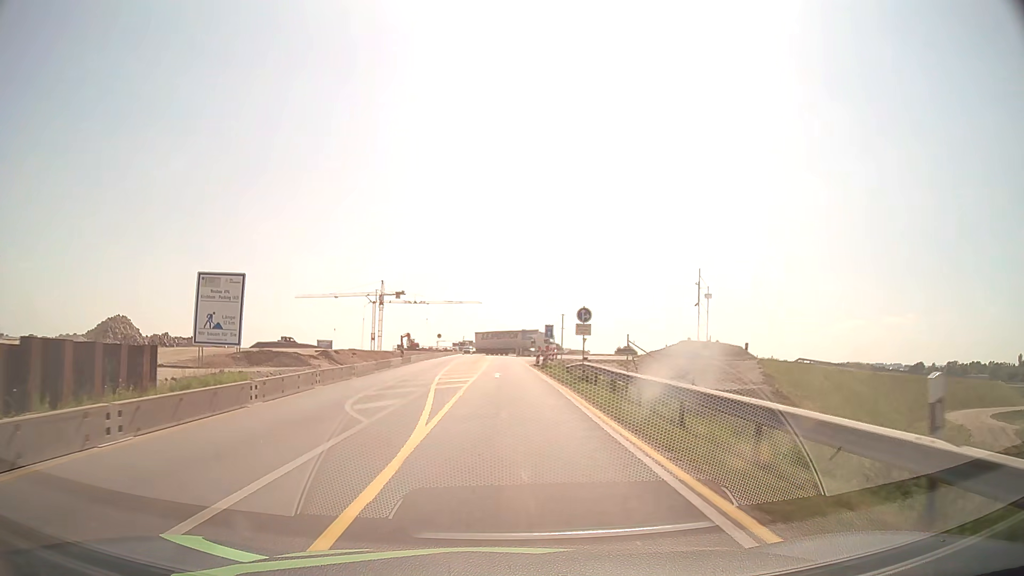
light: Day
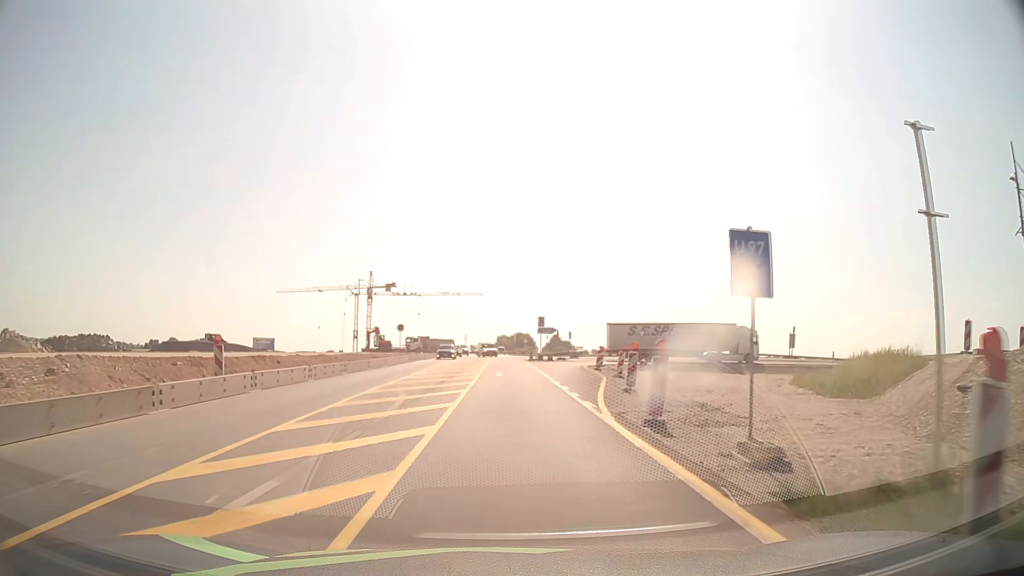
(-0.2, +38.0) m; -1°
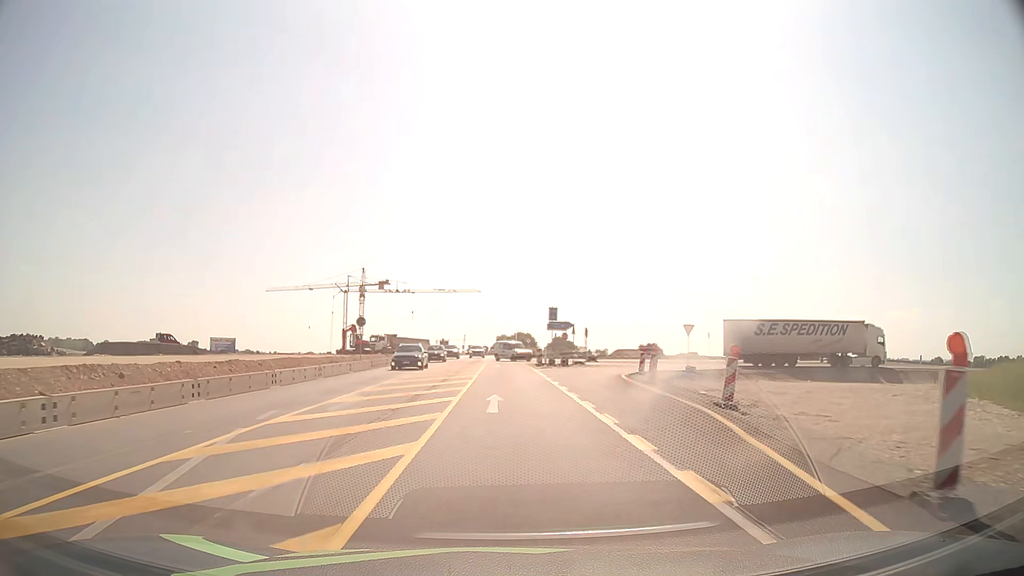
(0.0, +15.3) m; 0°
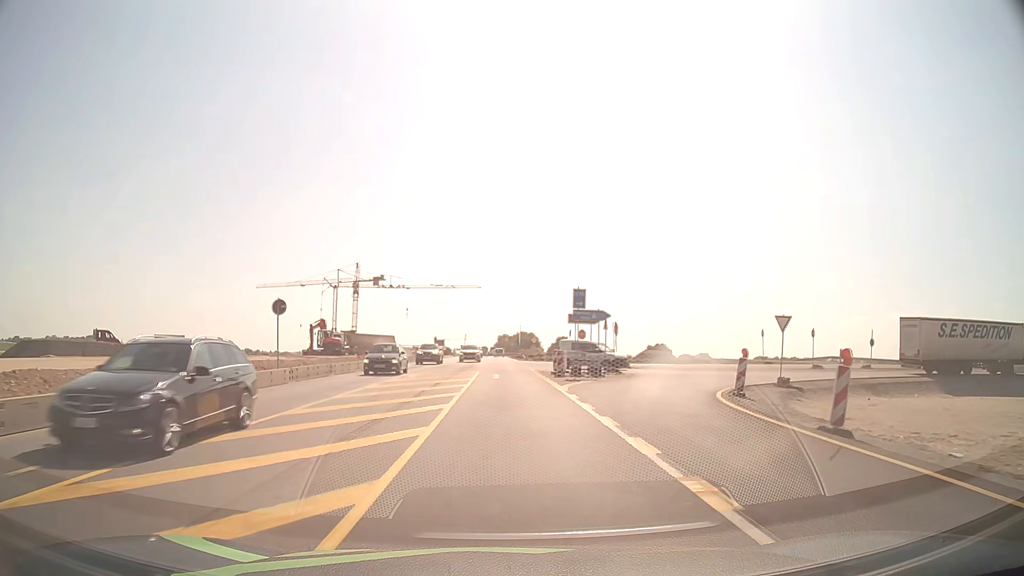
(0.0, +15.3) m; 0°
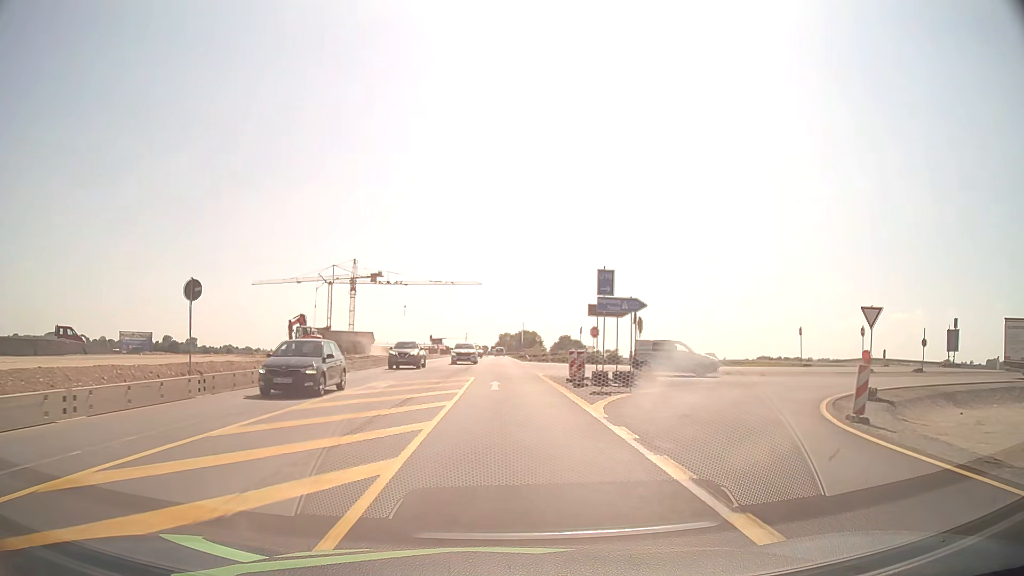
(0.0, +7.6) m; 0°
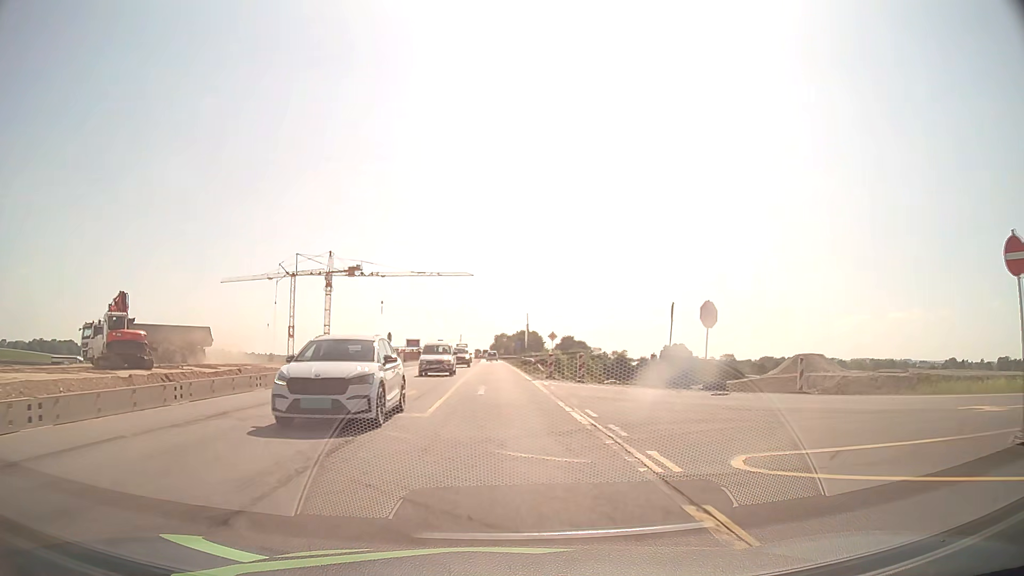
(0.0, +30.6) m; 0°
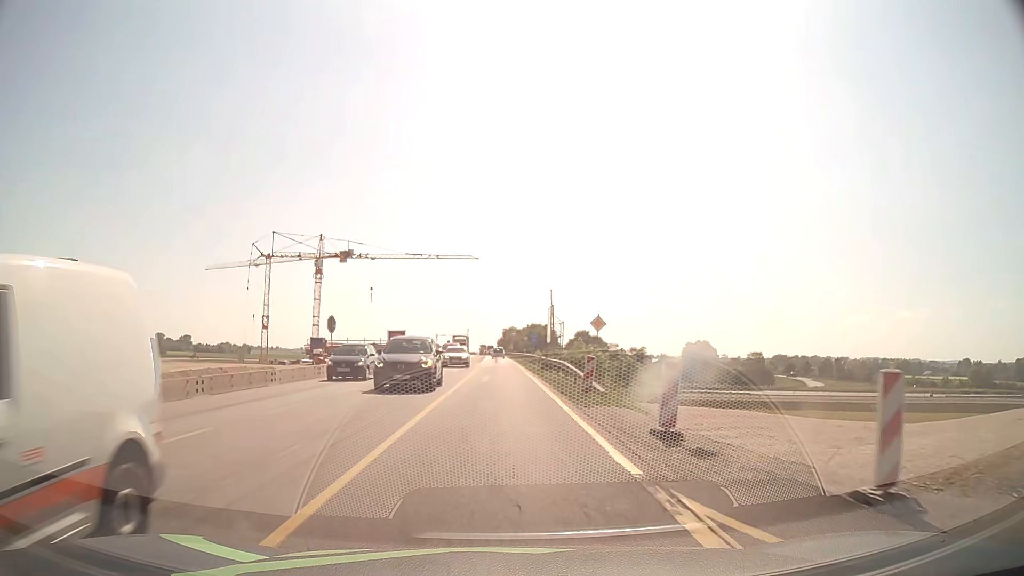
(-0.2, +22.9) m; -1°
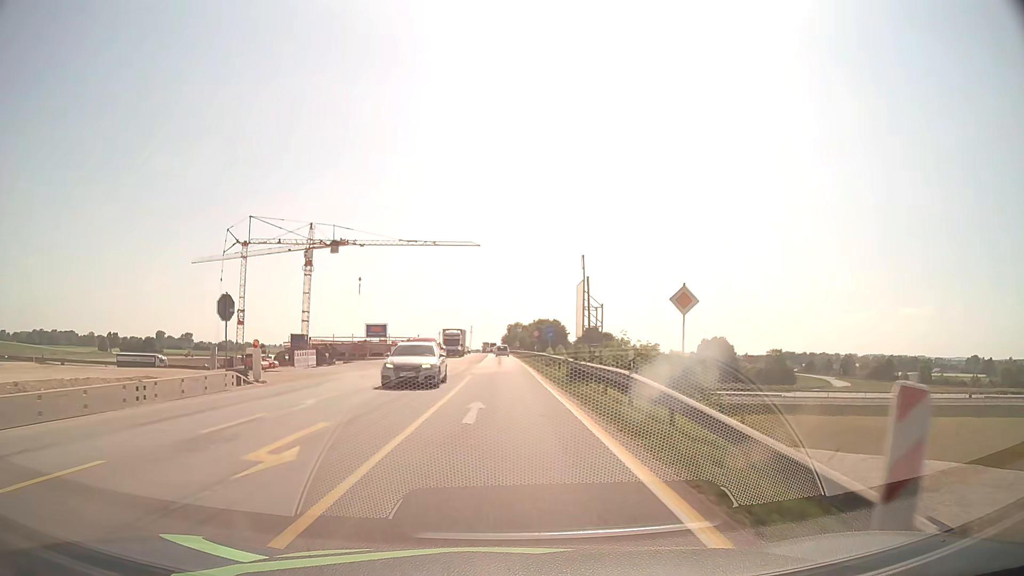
(-0.1, +15.4) m; 0°
